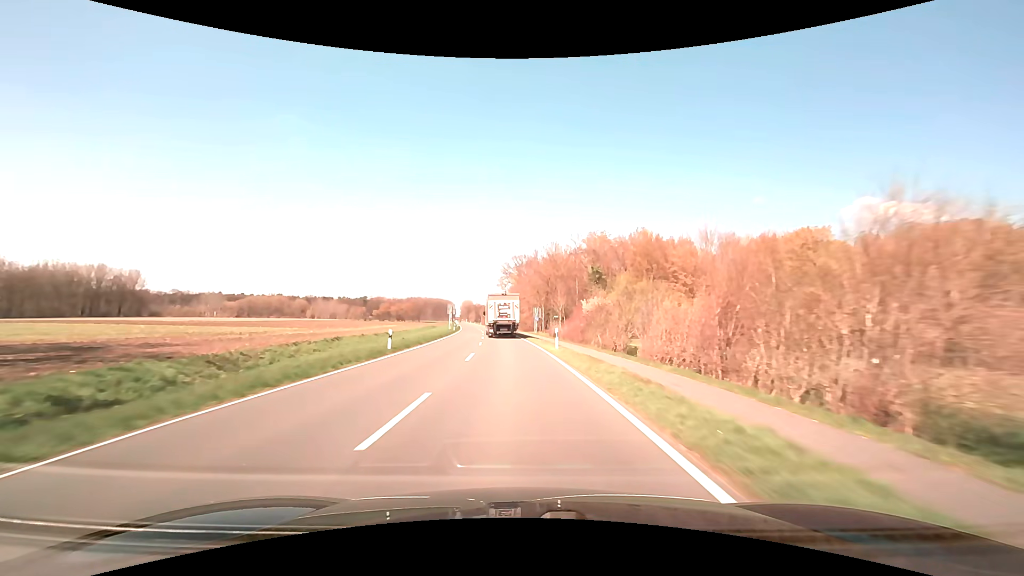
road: secondary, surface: asphalt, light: Day
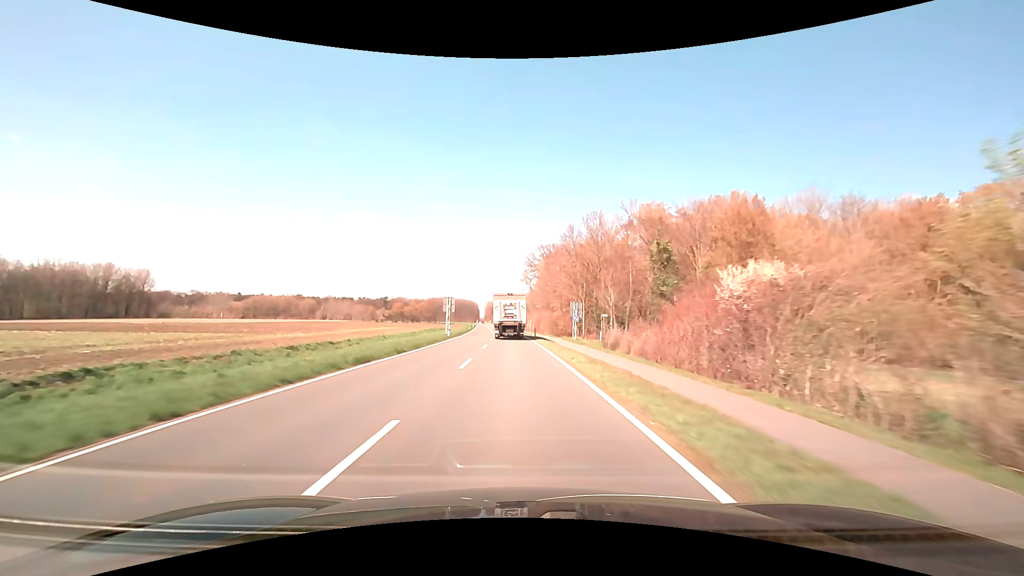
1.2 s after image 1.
(-0.7, +27.0) m; -3°
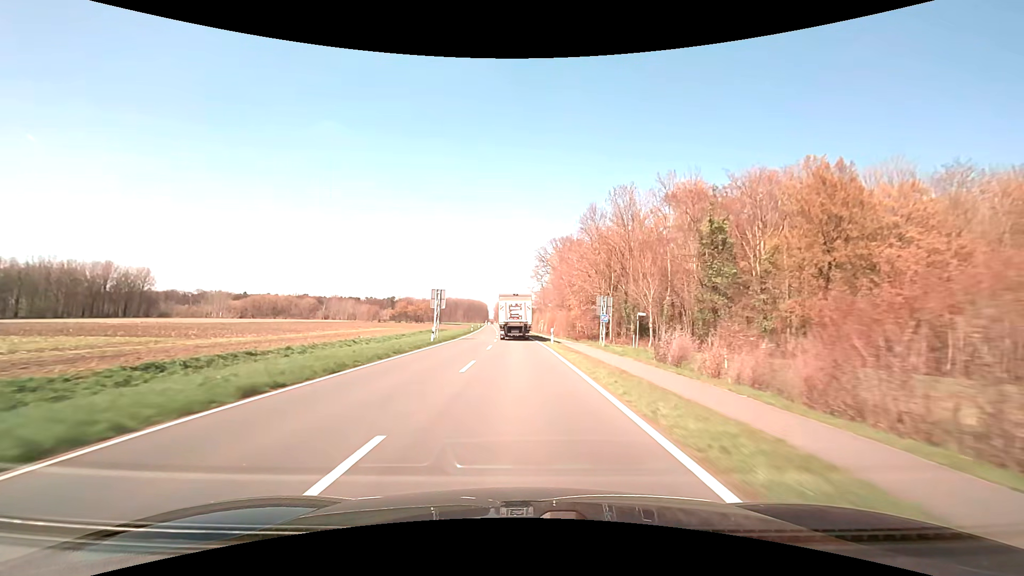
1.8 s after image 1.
(-0.2, +13.2) m; -1°
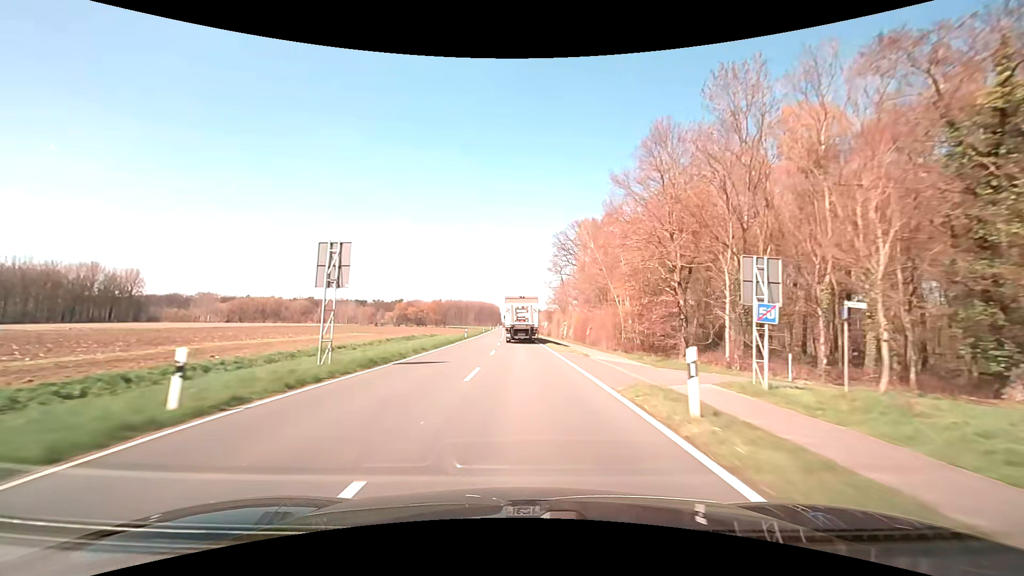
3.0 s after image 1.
(-0.4, +26.1) m; -2°
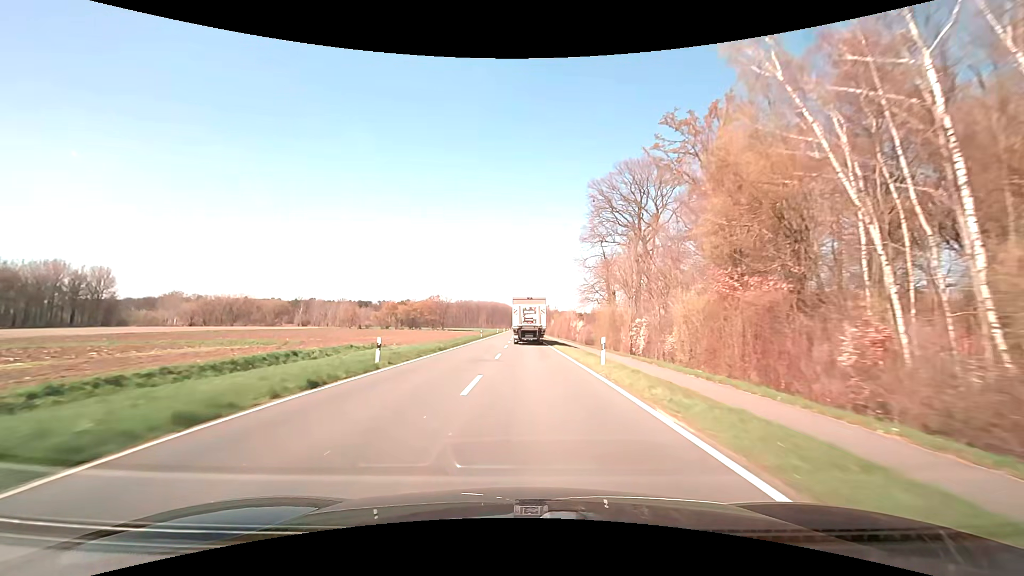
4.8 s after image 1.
(-0.7, +39.5) m; -2°
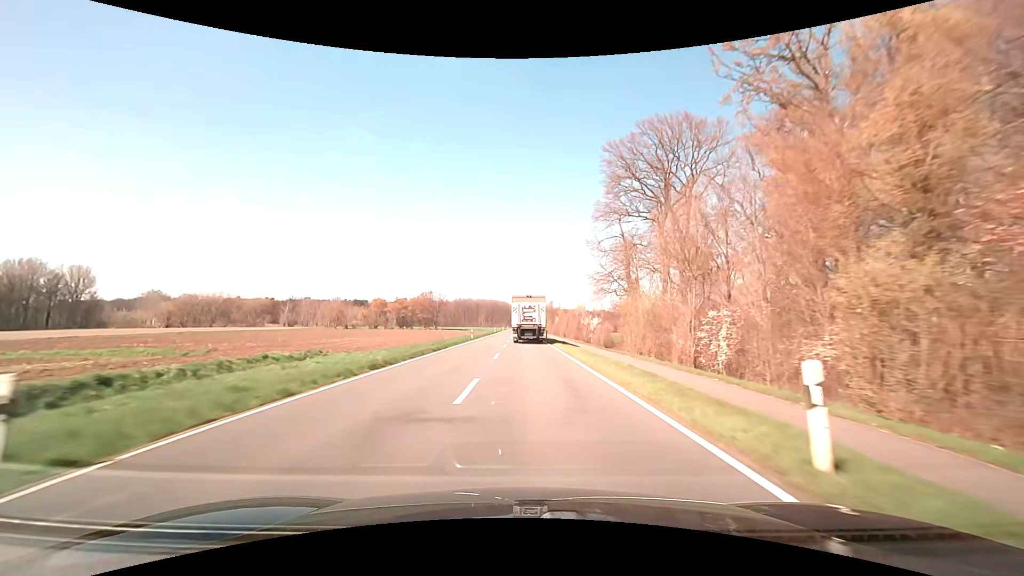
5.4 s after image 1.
(0.0, +13.4) m; 0°
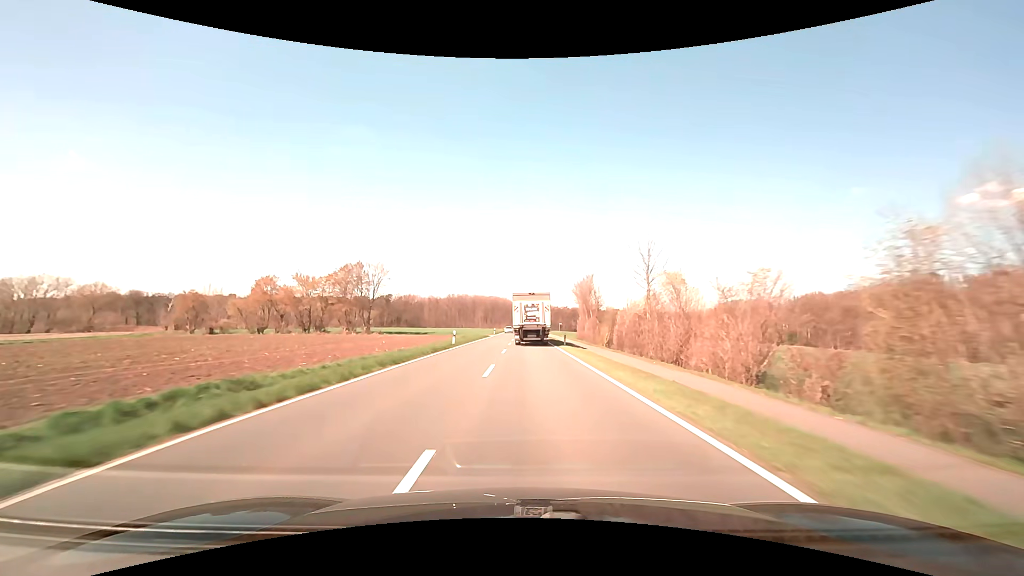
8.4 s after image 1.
(-0.5, +68.9) m; 0°
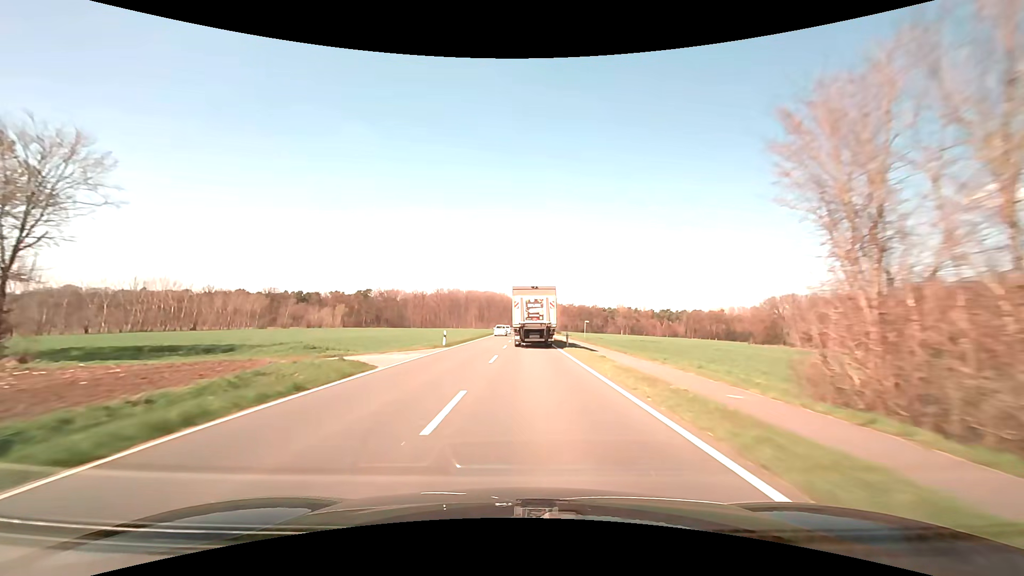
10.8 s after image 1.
(+0.2, +56.6) m; 0°
(0, +10) (0, +20) (0, +30) (0, +40) (0, +50) (-1, +60) (-1, +70) (-1, +80) (-1, +90) (-2, +100) m
